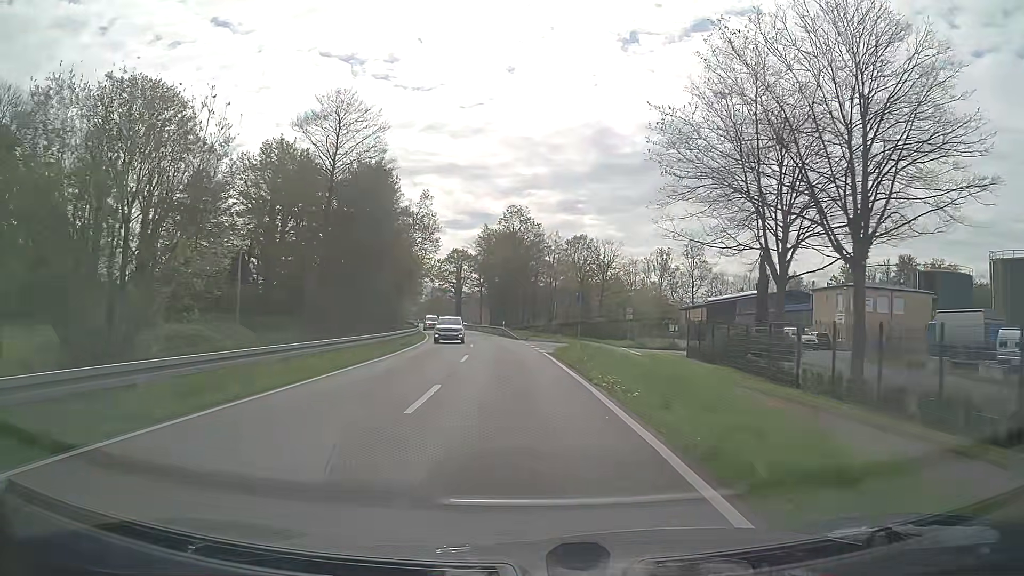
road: secondary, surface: asphalt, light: Day
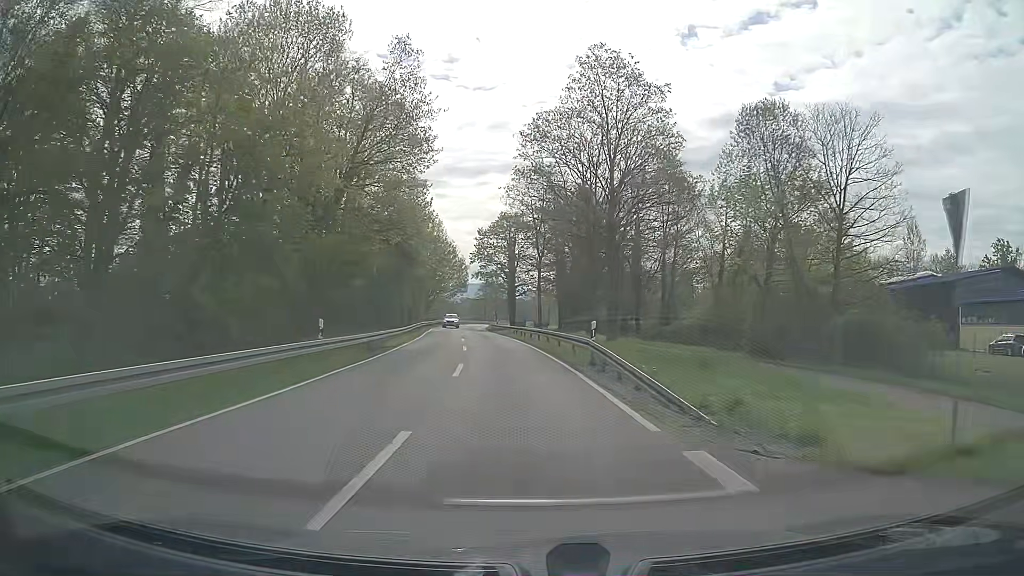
(-2.1, +42.4) m; -6°
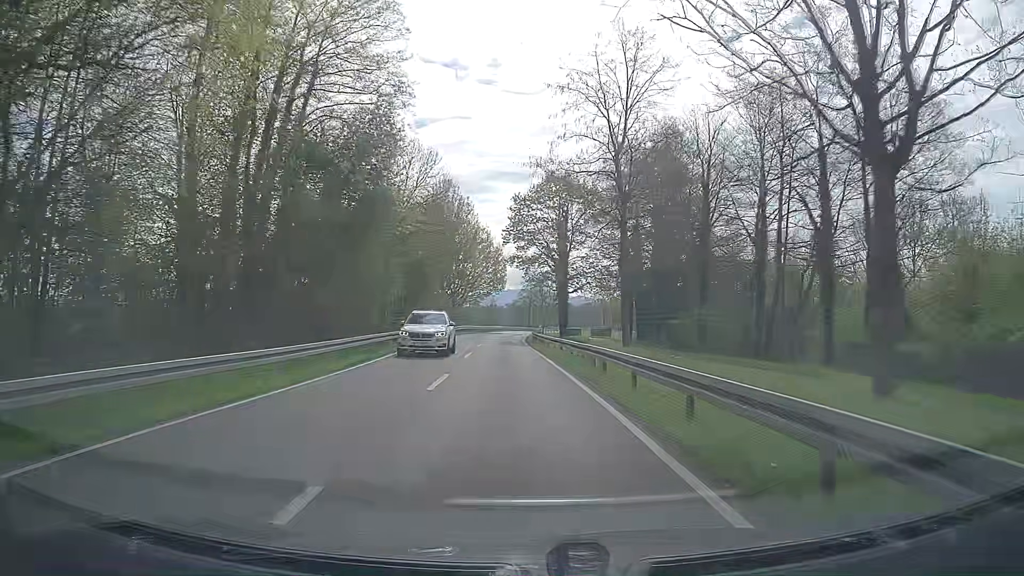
(-1.1, +26.8) m; -4°
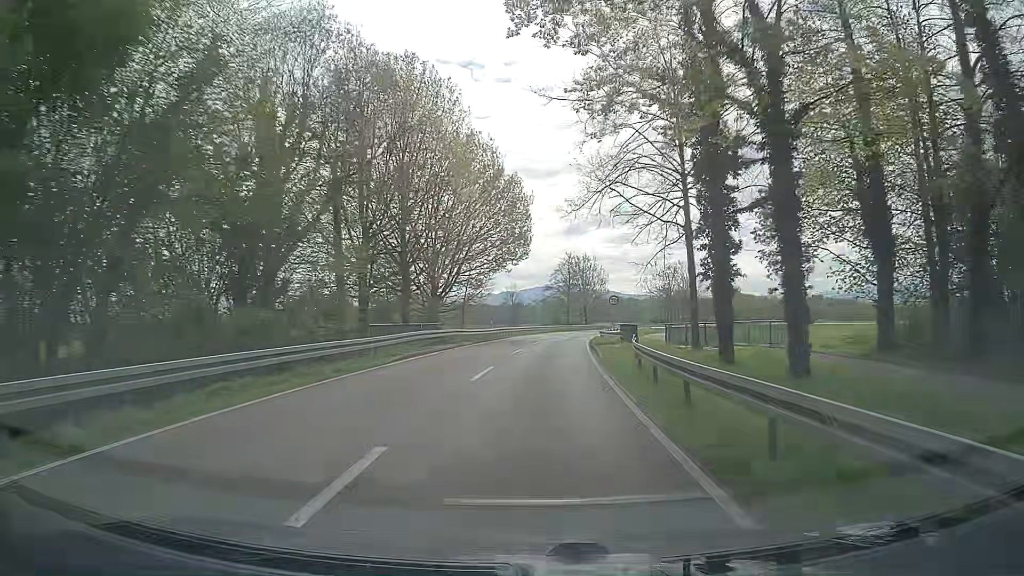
(-1.8, +46.7) m; -3°
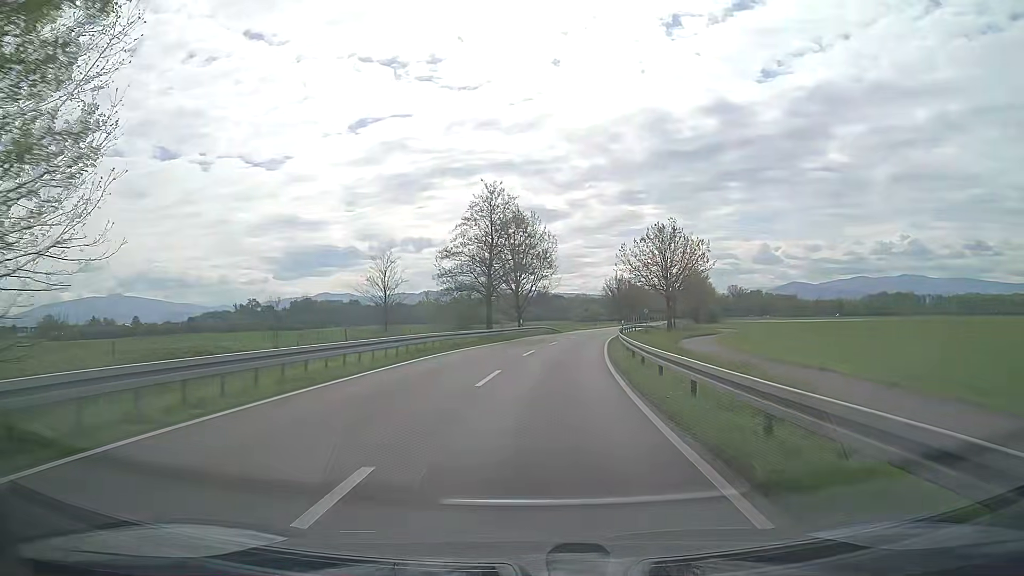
(+2.7, +48.9) m; +6°
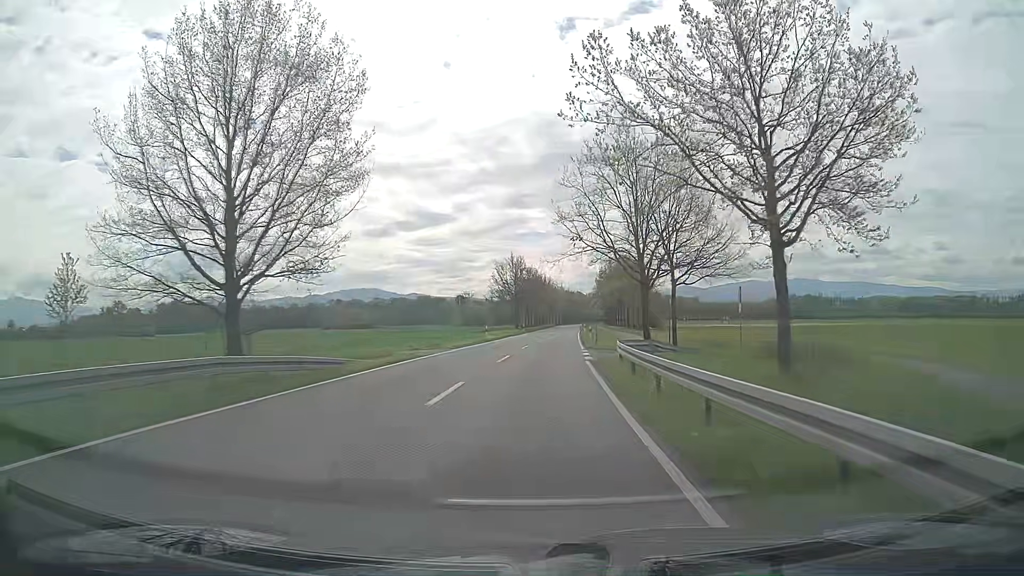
(+4.9, +50.9) m; +10°
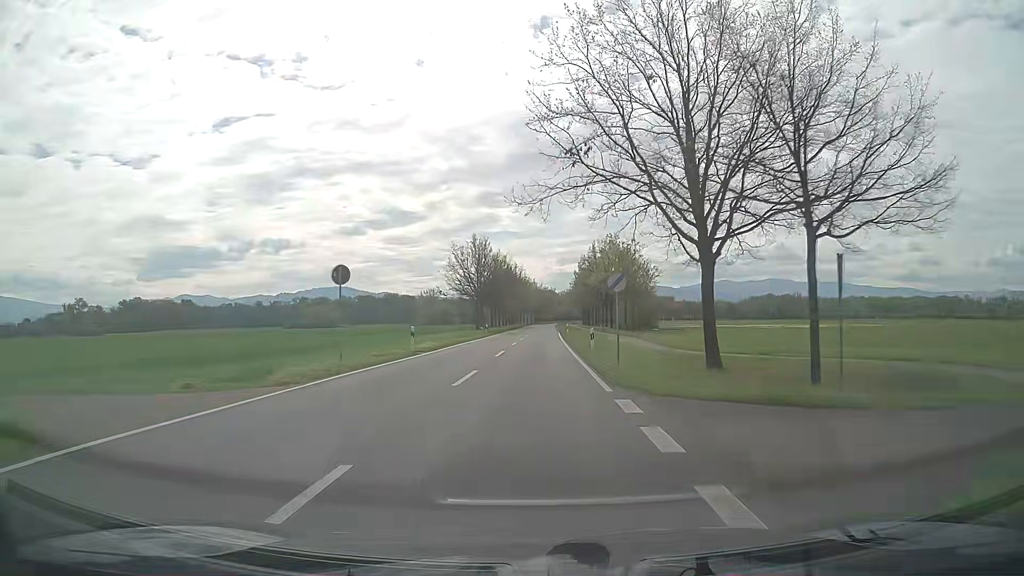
(+0.5, +21.0) m; +3°
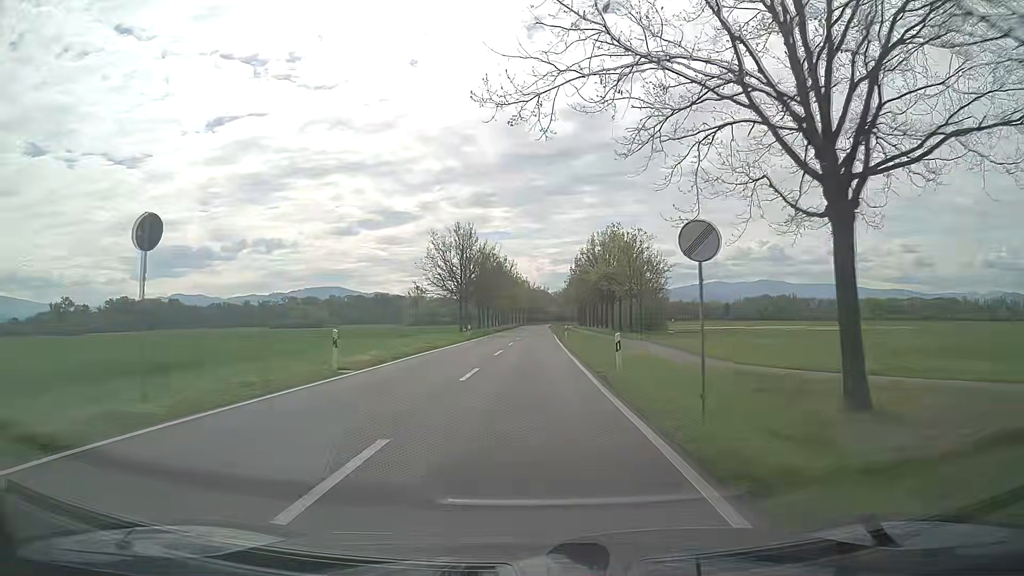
(0.0, +10.6) m; 0°
